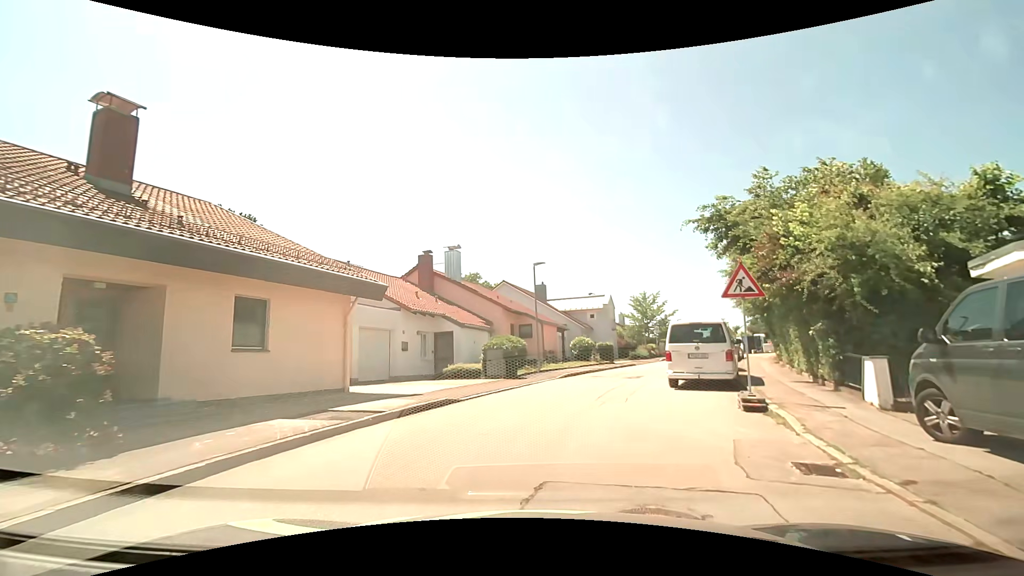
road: residential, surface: asphalt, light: Day
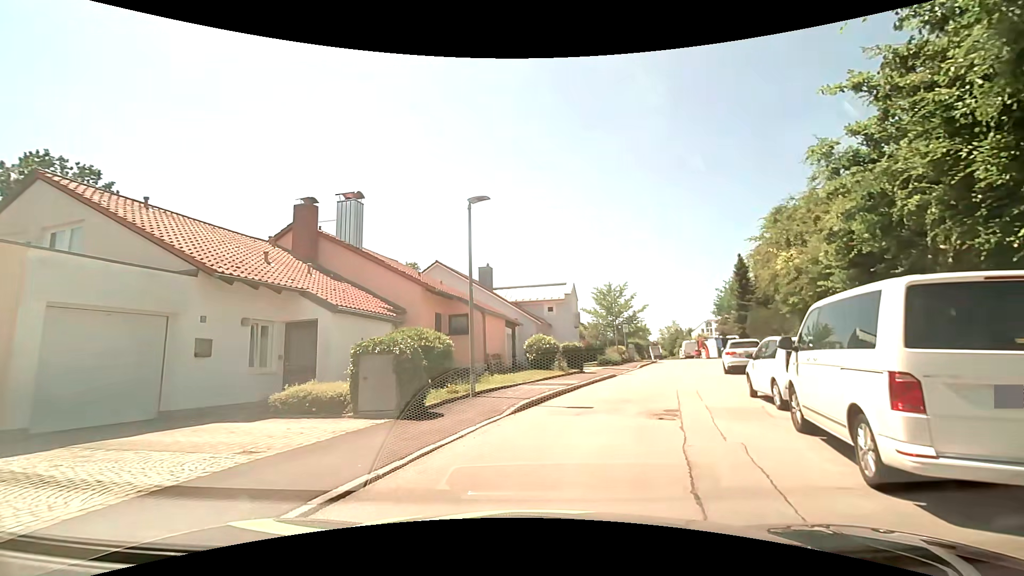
(+0.2, +10.7) m; +5°
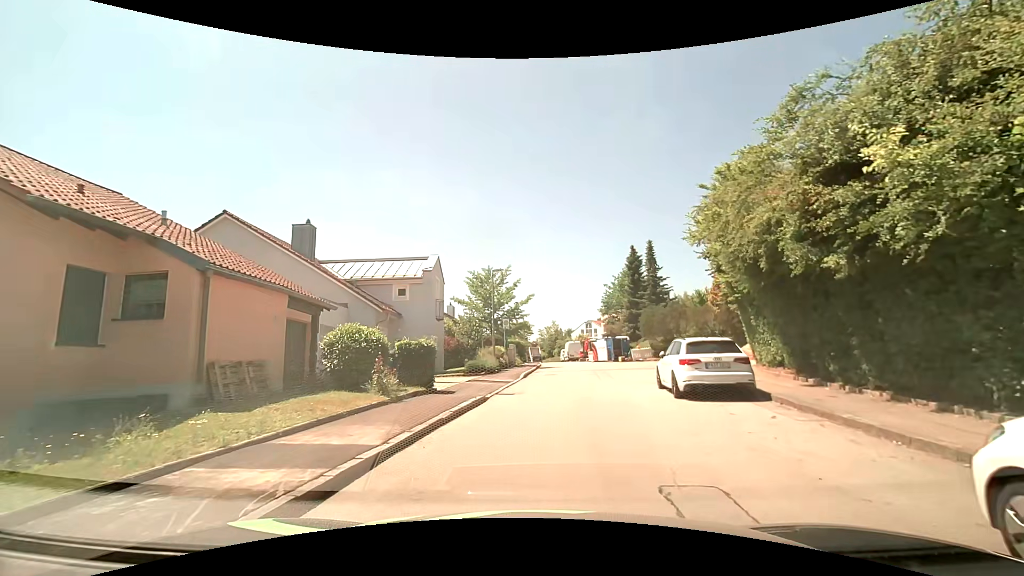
(+1.5, +10.5) m; +16°
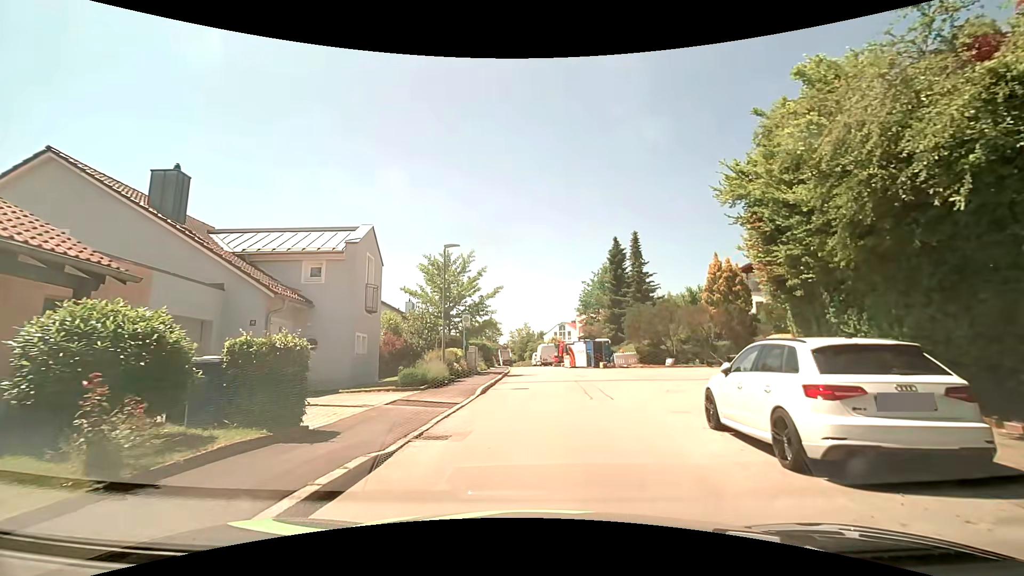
(0.0, +6.7) m; +1°
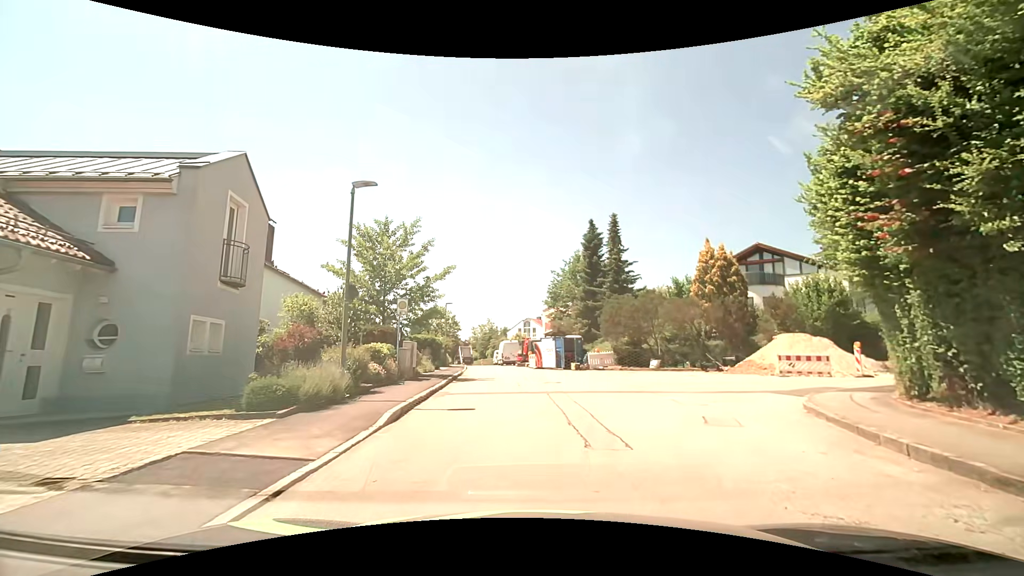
(+0.3, +6.6) m; +4°
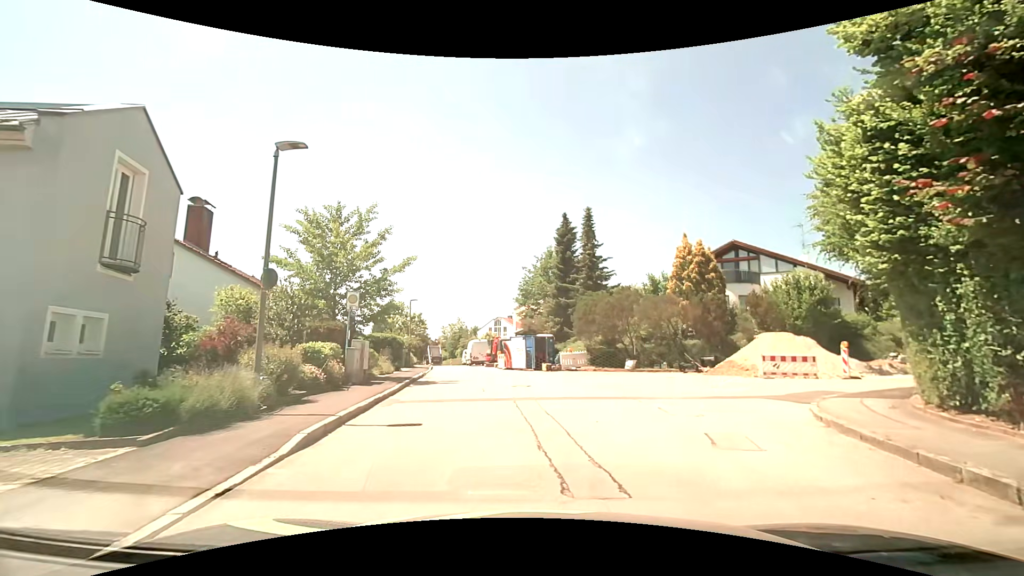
(+0.1, +2.1) m; +4°
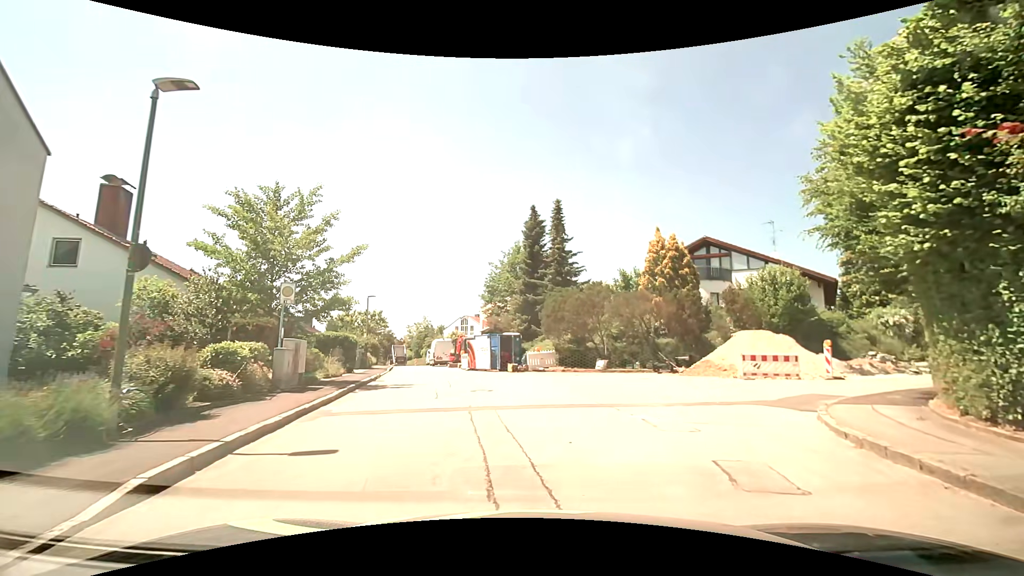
(+0.1, +2.1) m; +5°
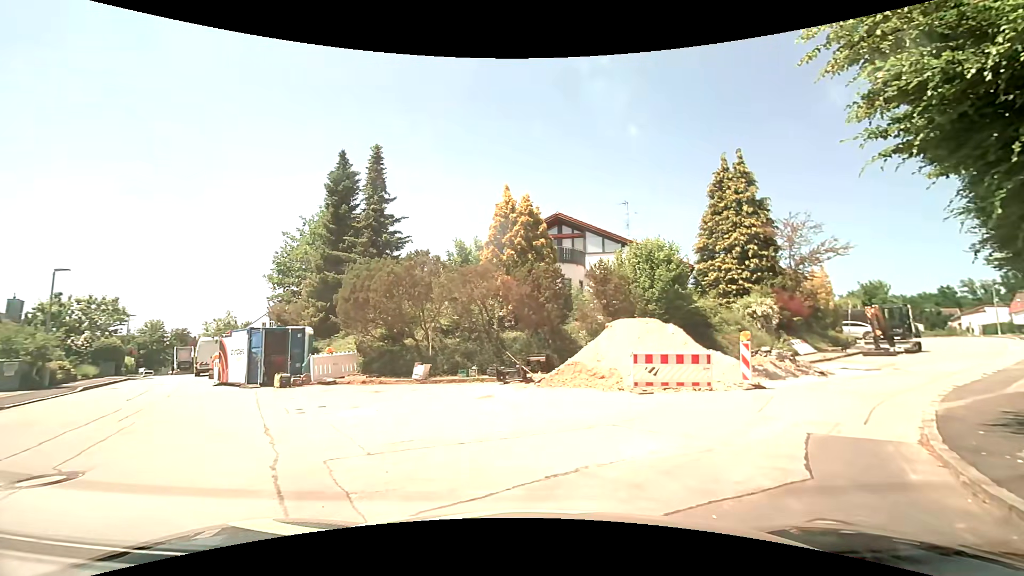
(+1.1, +9.2) m; +17°
(+3, +9) (+10, +17) (+17, +24) (+24, +30) (+31, +38) (+37, +46) (+42, +54) (+46, +63) (+50, +73) (+51, +83) m
